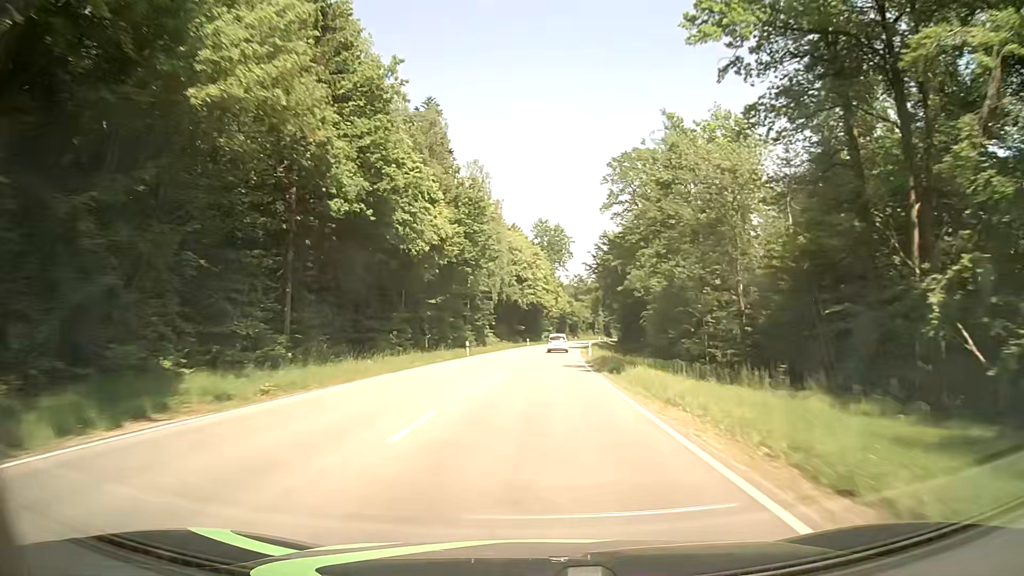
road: secondary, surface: asphalt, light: Day
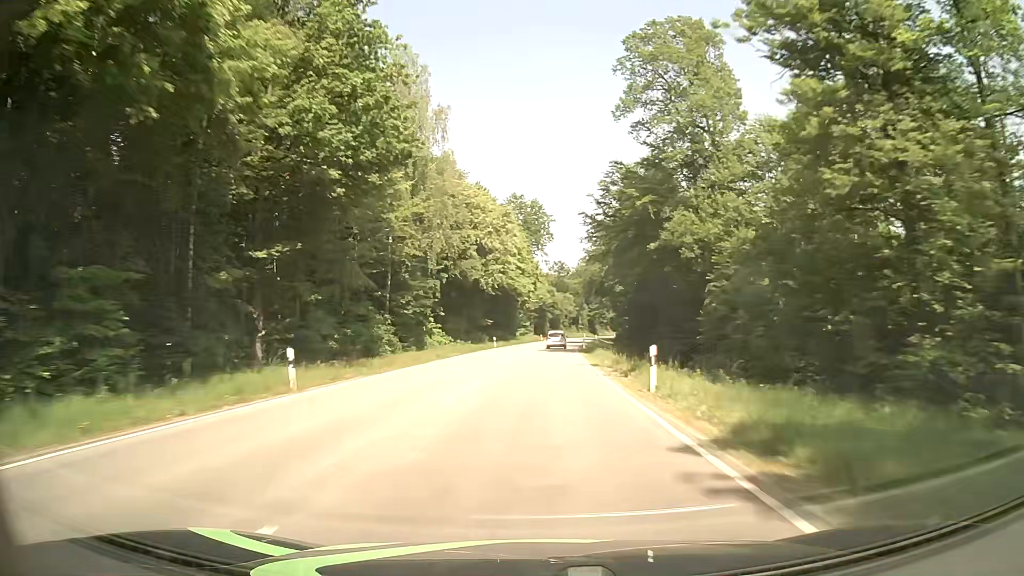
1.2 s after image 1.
(+0.8, +31.8) m; +3°
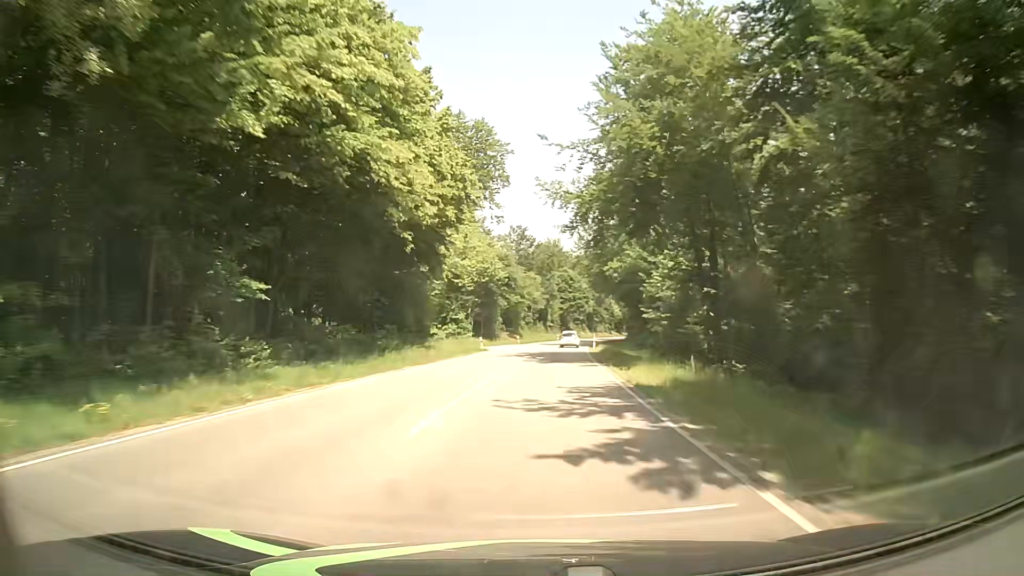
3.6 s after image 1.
(+1.6, +63.4) m; +3°
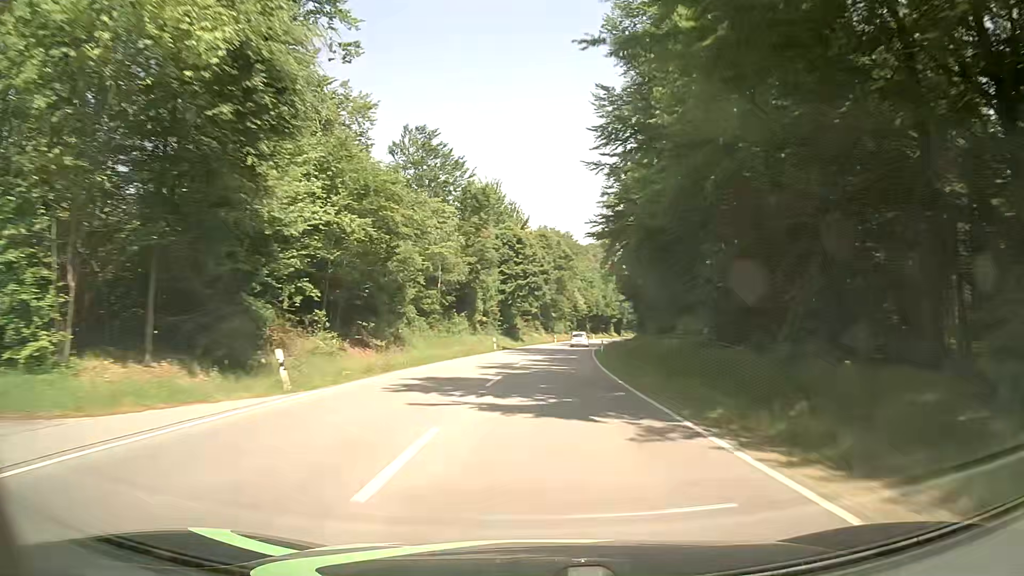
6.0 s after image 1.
(+2.2, +63.1) m; +5°
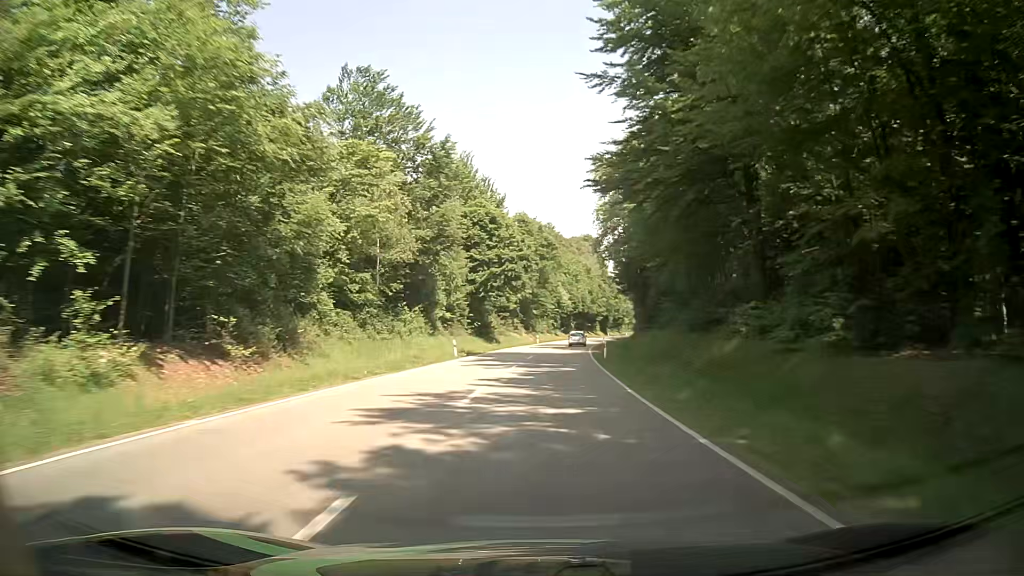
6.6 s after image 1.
(+0.2, +15.8) m; +2°
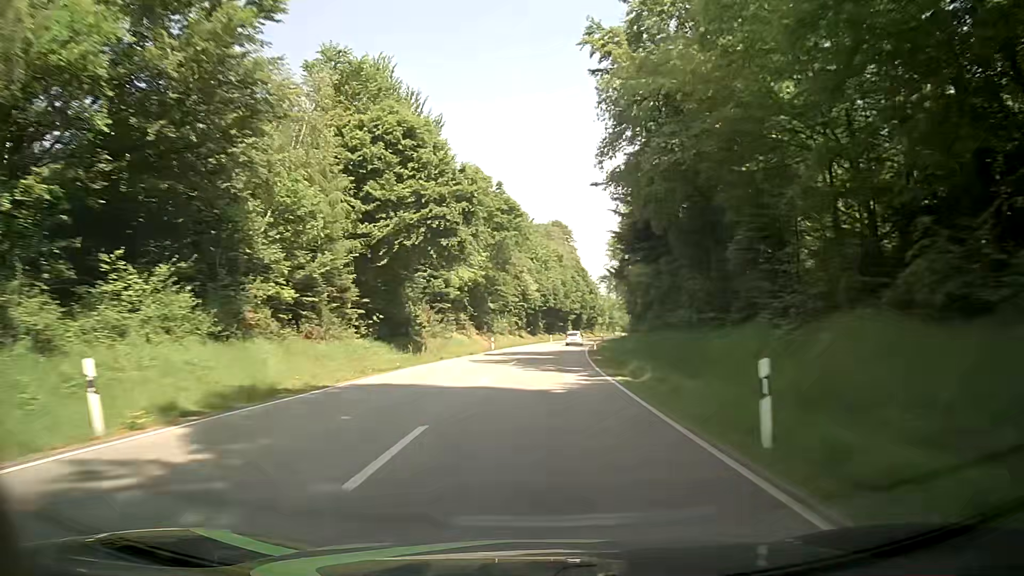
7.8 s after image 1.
(+0.8, +31.6) m; +3°
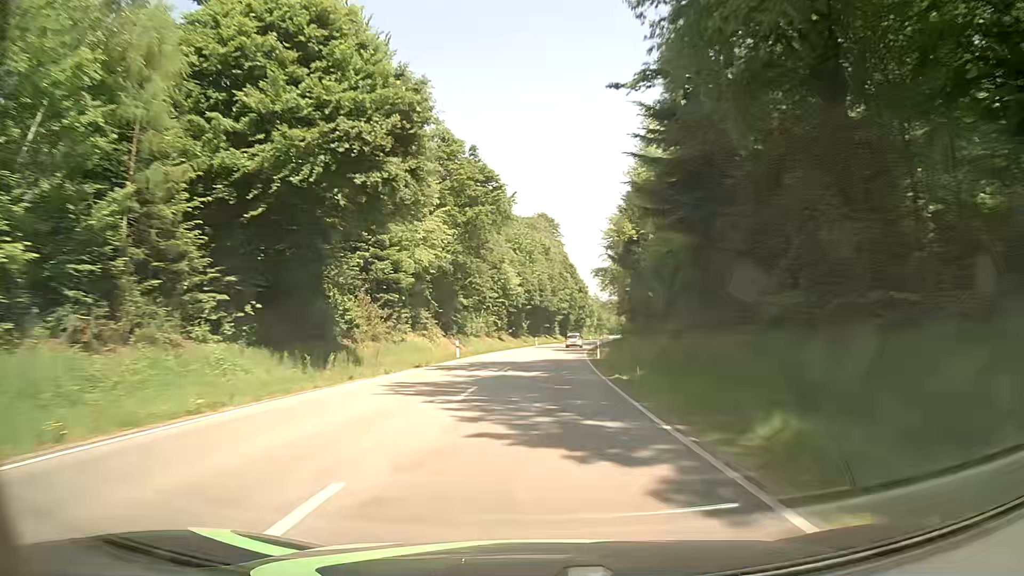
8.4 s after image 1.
(+0.2, +15.8) m; +1°
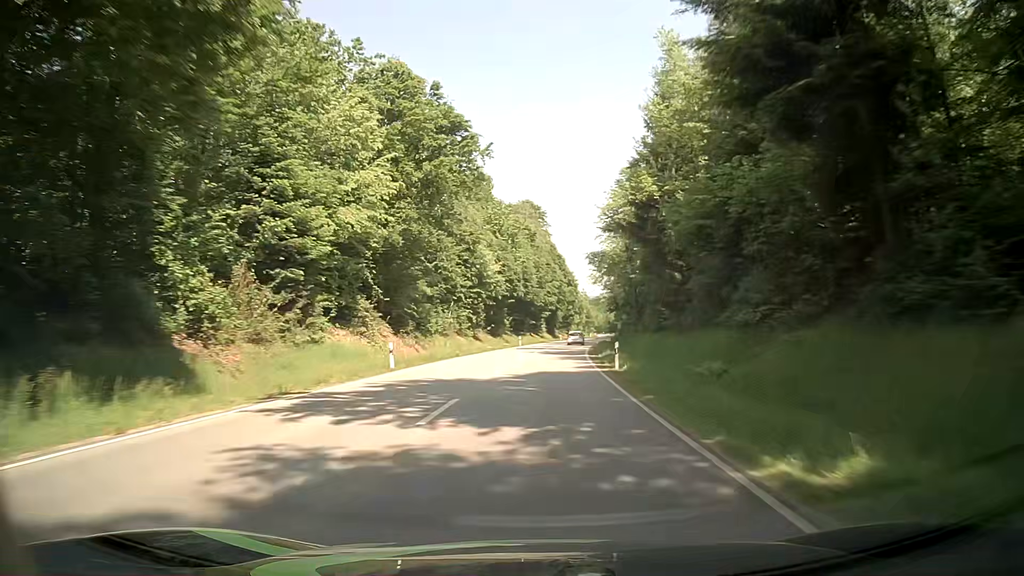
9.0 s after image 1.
(+0.2, +15.8) m; +1°
